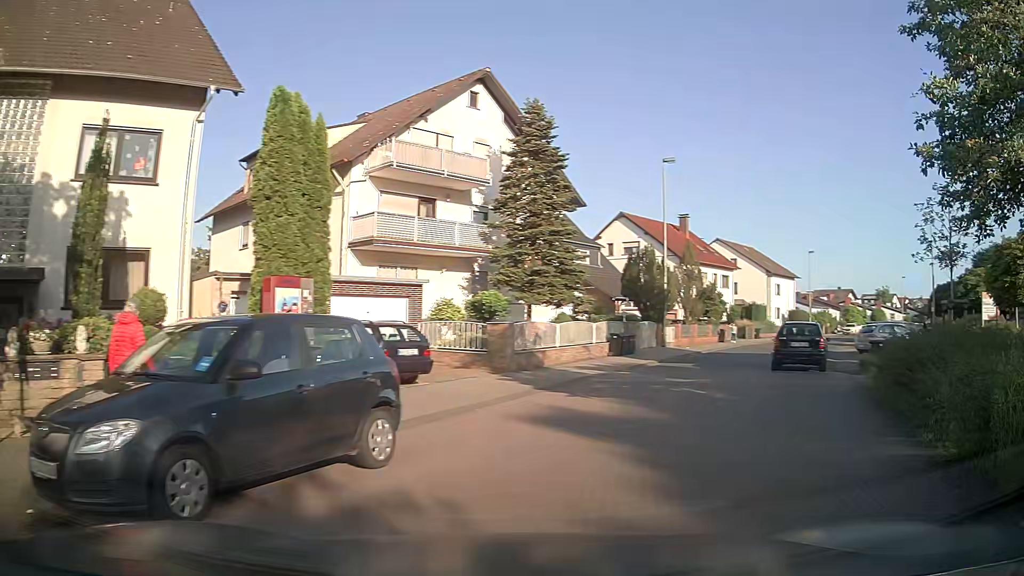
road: residential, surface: asphalt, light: Day
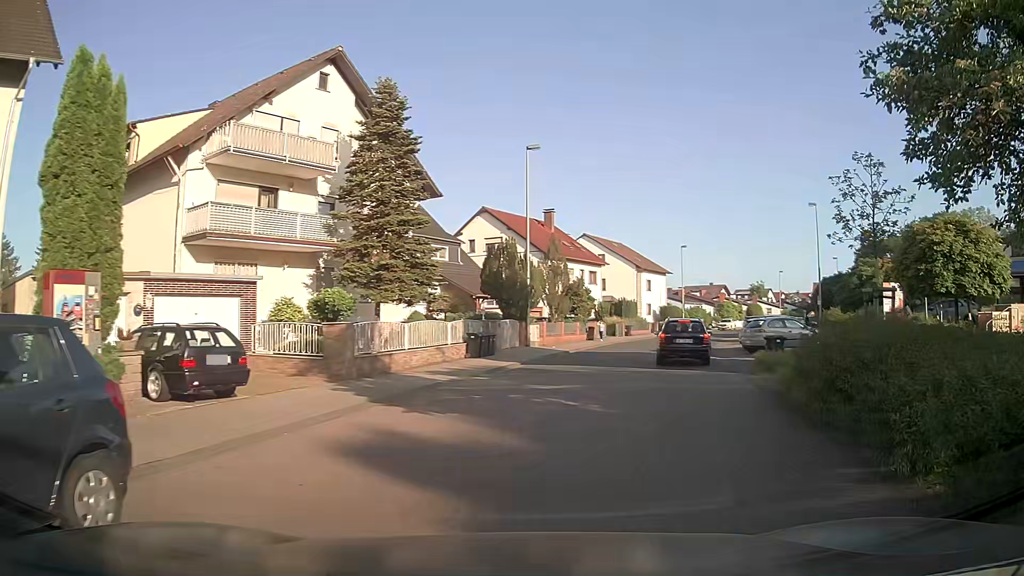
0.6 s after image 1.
(+0.3, +2.5) m; +13°
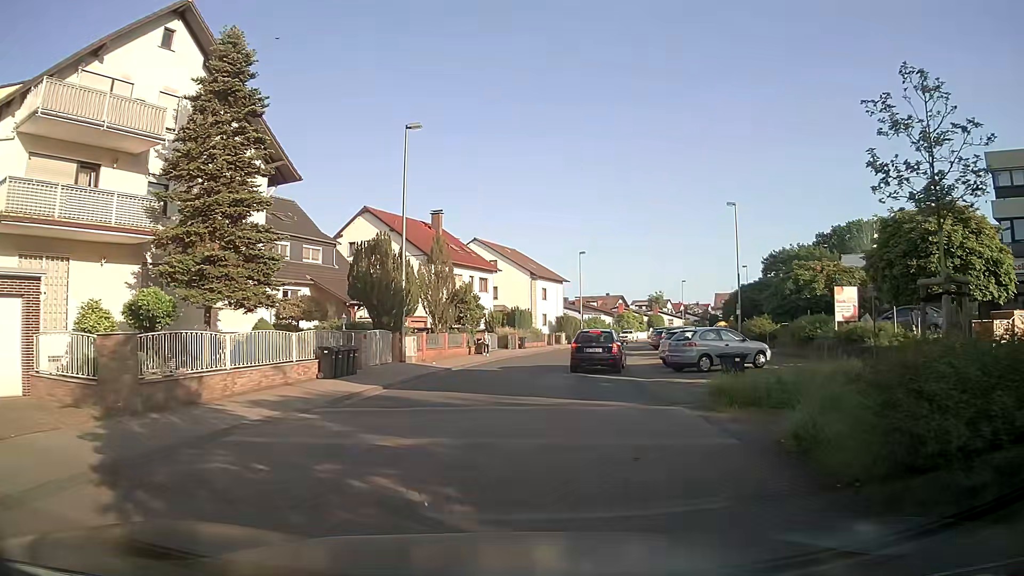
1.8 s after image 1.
(+0.5, +5.6) m; +10°
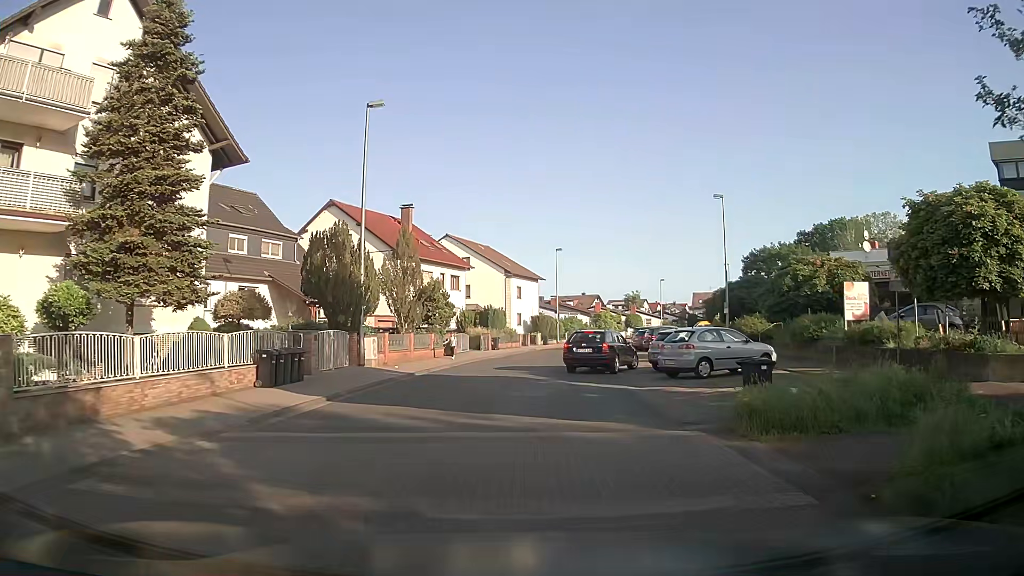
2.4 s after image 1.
(0.0, +3.0) m; +1°
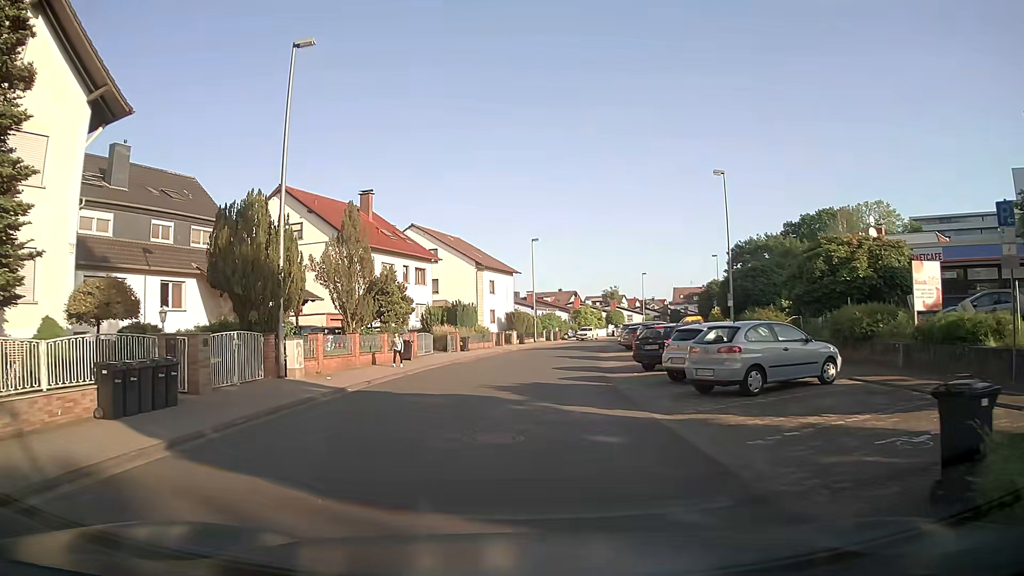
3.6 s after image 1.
(+0.2, +6.2) m; +2°
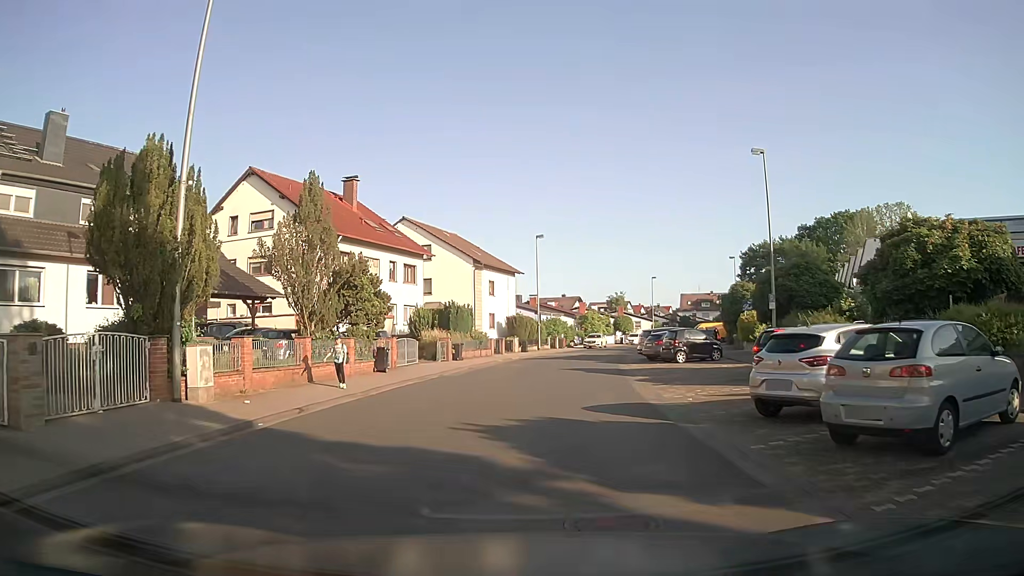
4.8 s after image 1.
(+0.1, +6.5) m; +1°
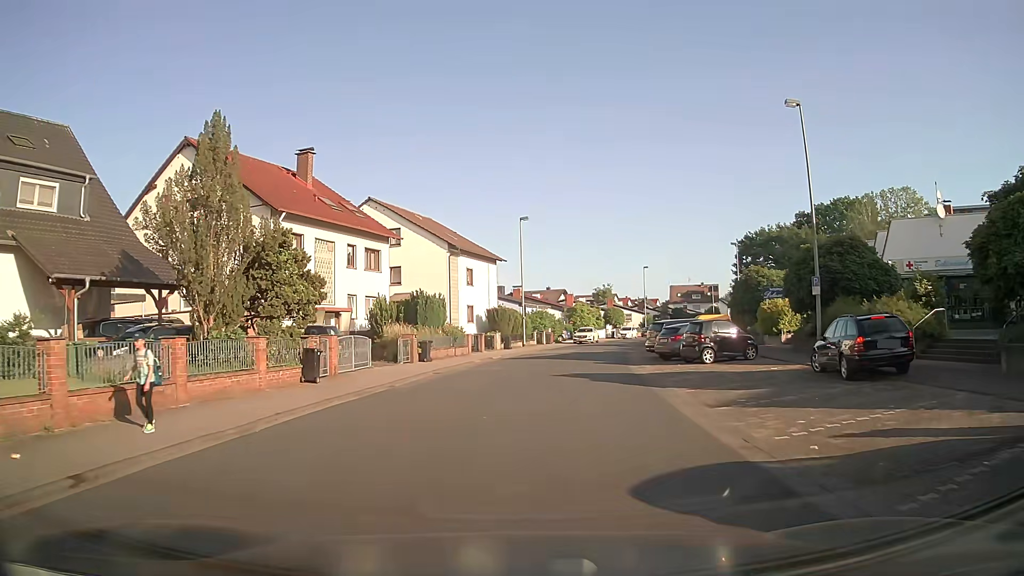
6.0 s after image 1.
(+0.1, +7.0) m; +2°
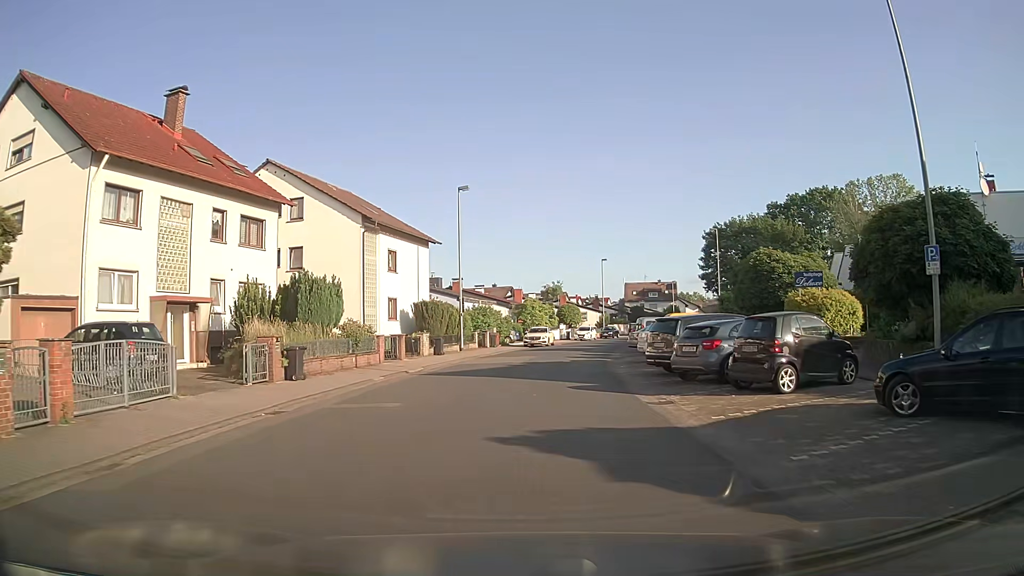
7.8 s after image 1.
(+0.3, +11.6) m; +4°
(0, +10) (+1, +20) (+2, +30) (+4, +40) (+6, +50) (+8, +59) (+11, +69) (+14, +78) (+18, +87) (+22, +97) m
